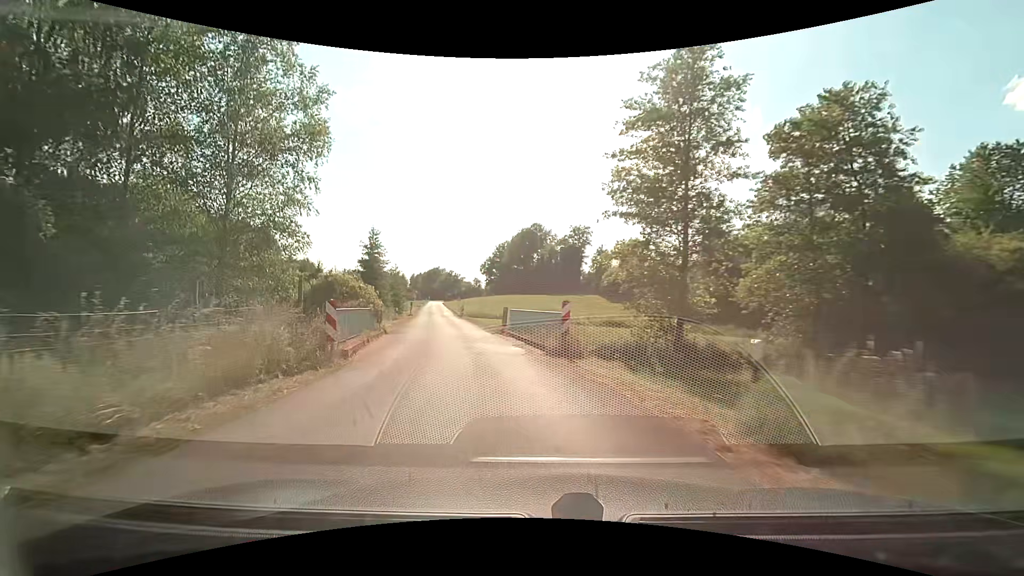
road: residential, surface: asphalt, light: Day
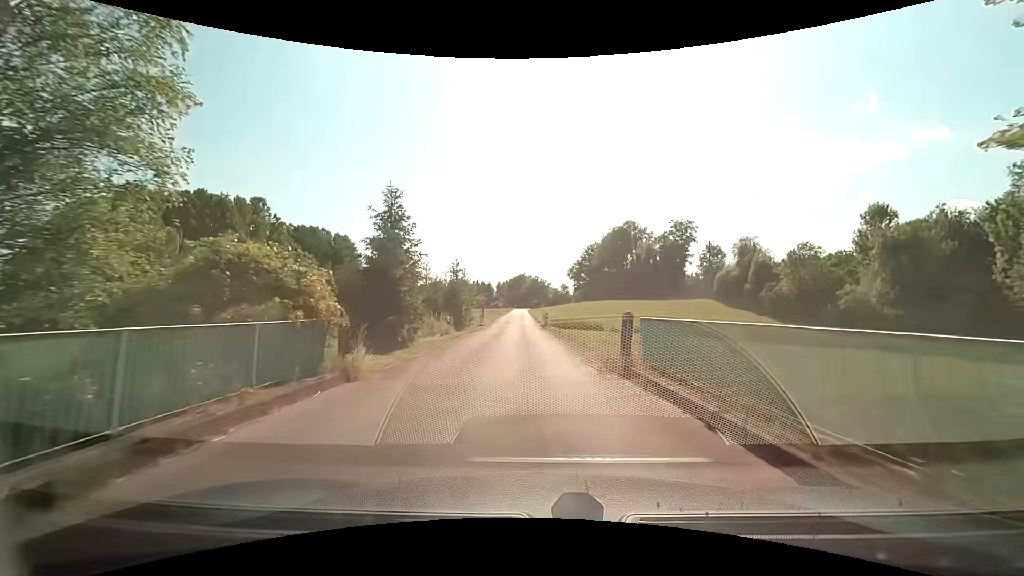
(-1.5, +13.9) m; -10°
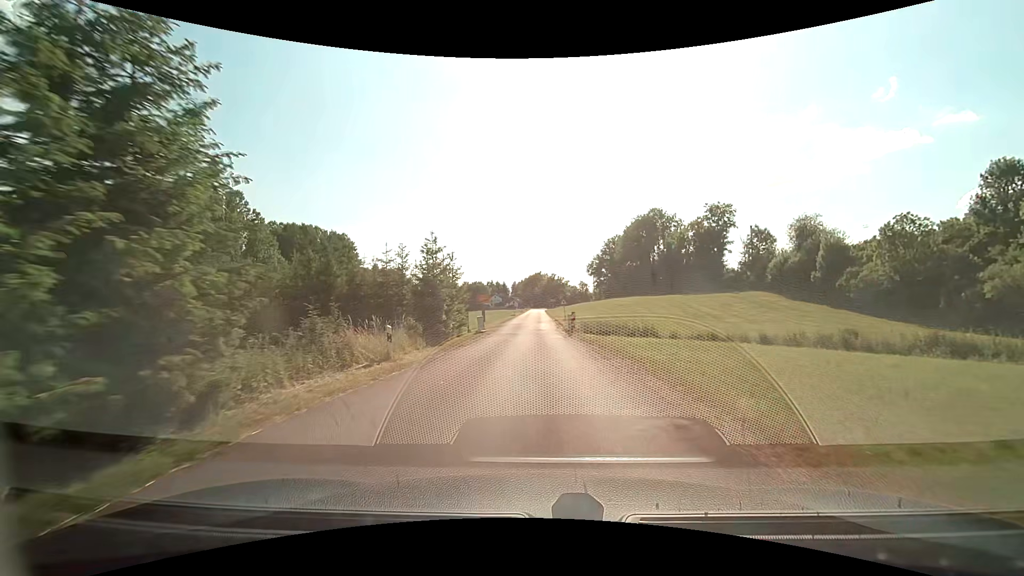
(-0.4, +14.4) m; -3°
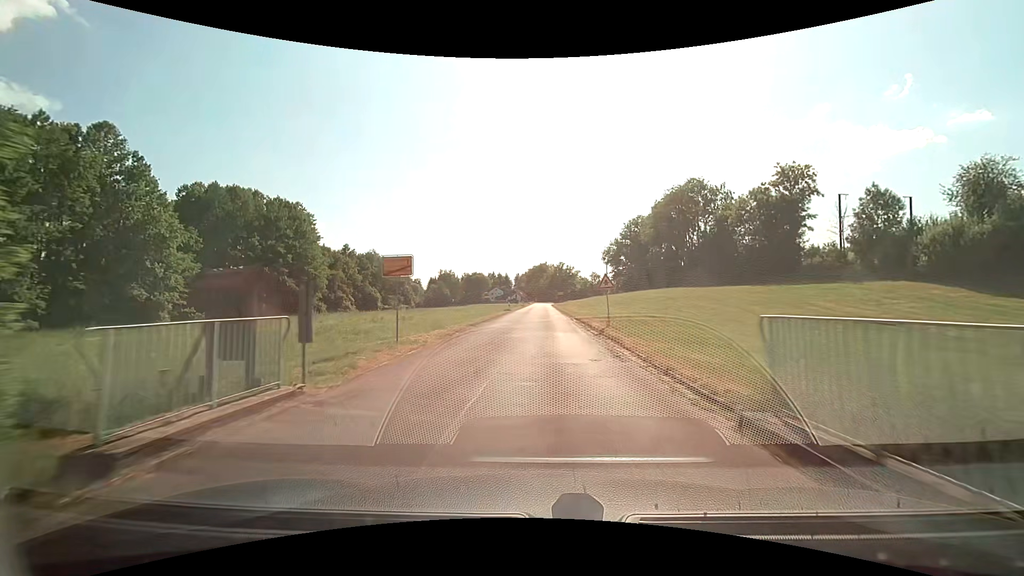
(-0.1, +29.9) m; 0°
(0, +10) (0, +20) (0, +30) (+1, +40) (+1, +50) (+1, +60) (+1, +70) (+1, +80) (+2, +90) (+2, +100) m
